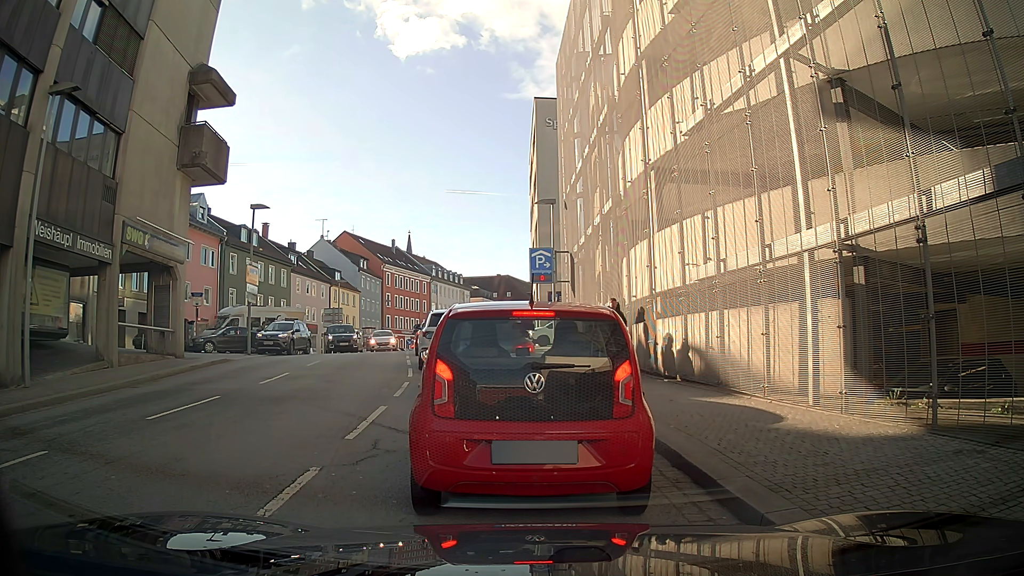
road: tertiary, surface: asphalt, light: Day
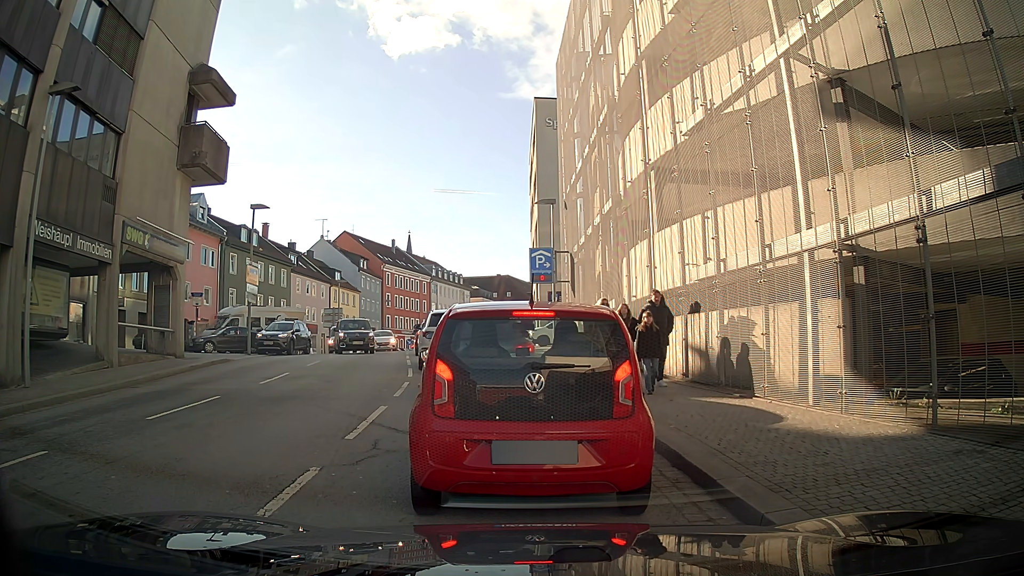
(0.0, 0.0) m; 0°
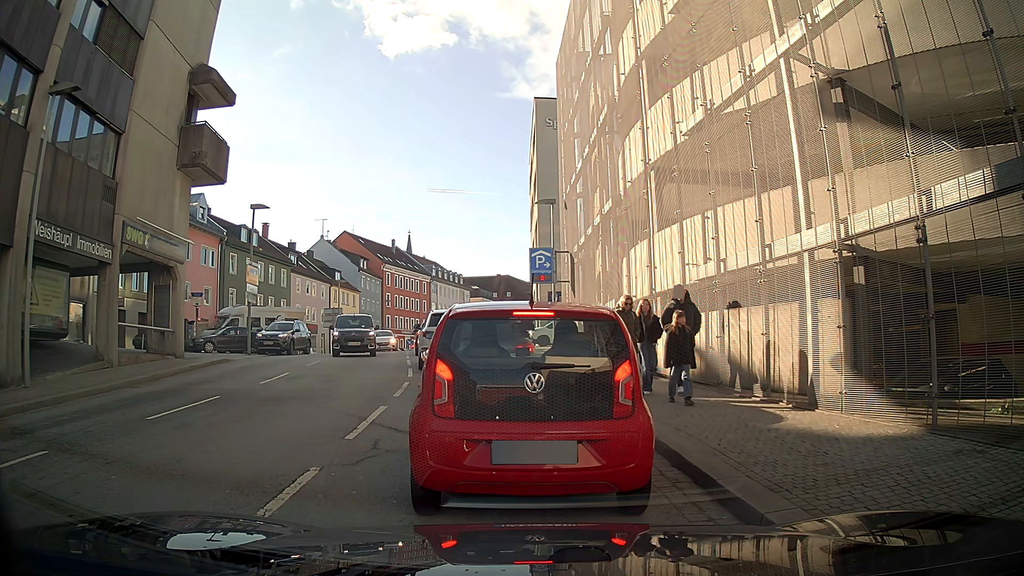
(0.0, 0.0) m; 0°
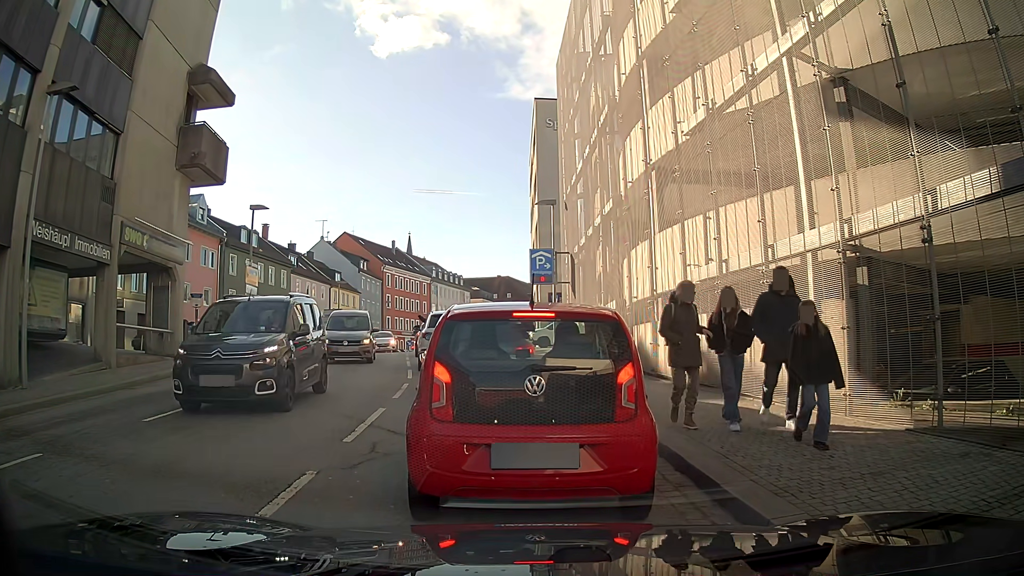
(0.0, +0.1) m; 0°
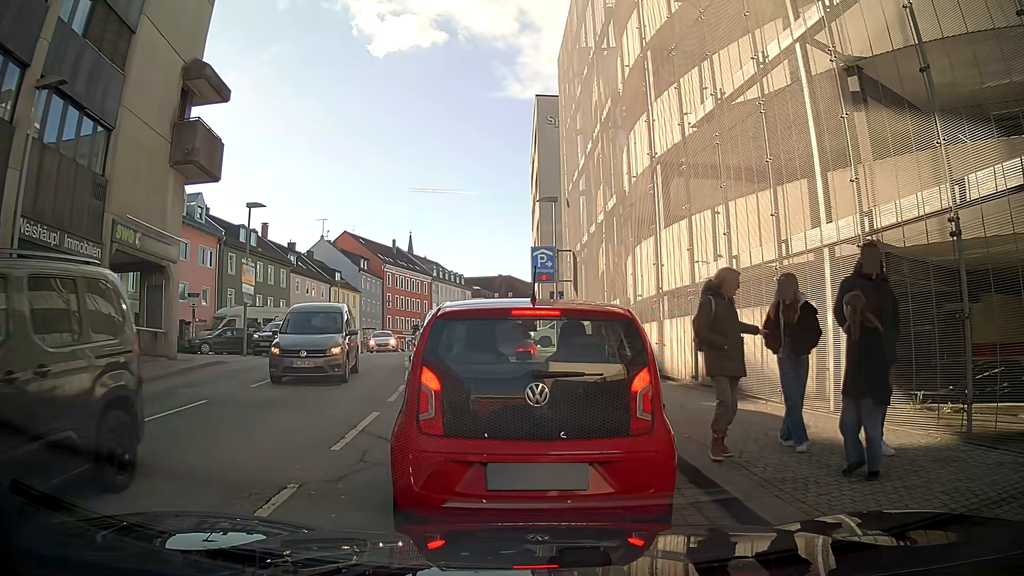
(0.0, +0.5) m; 0°
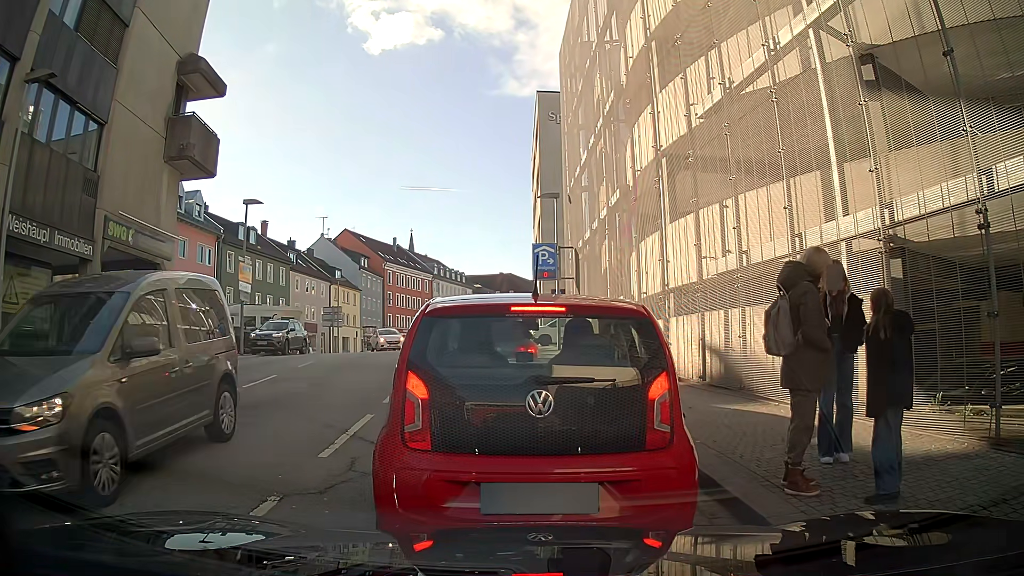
(0.0, +0.5) m; 0°
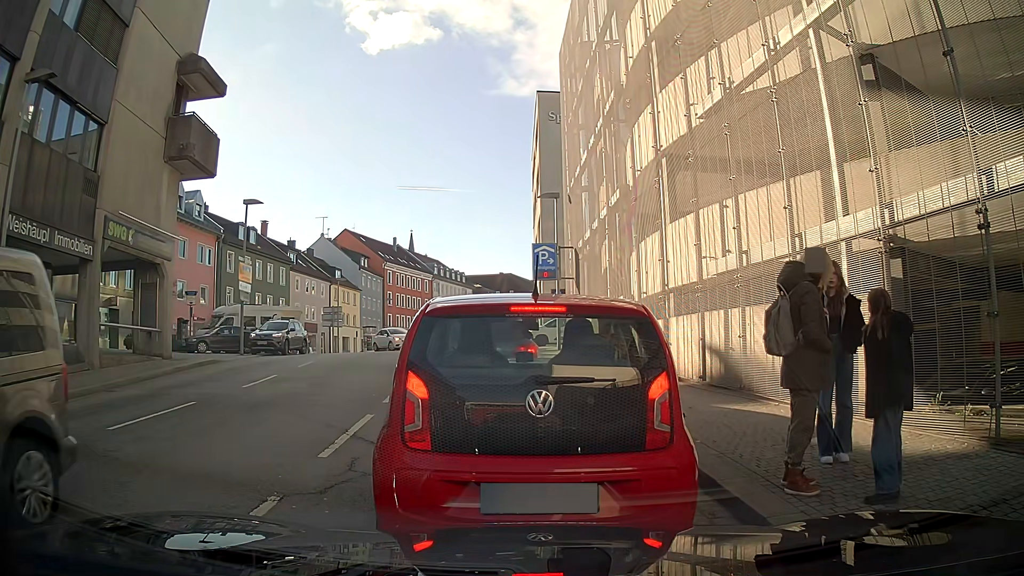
(0.0, 0.0) m; 0°
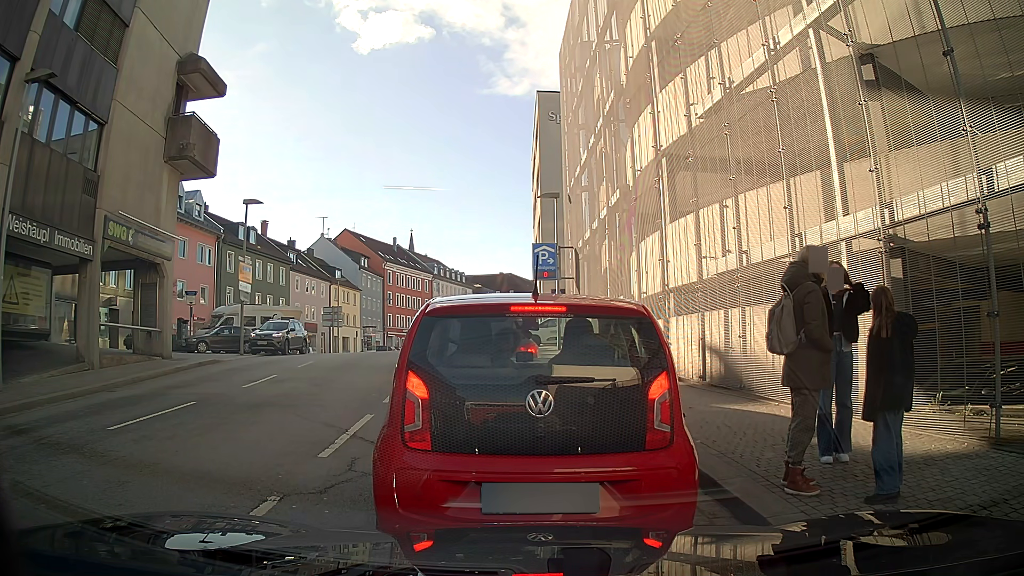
(0.0, 0.0) m; 0°
